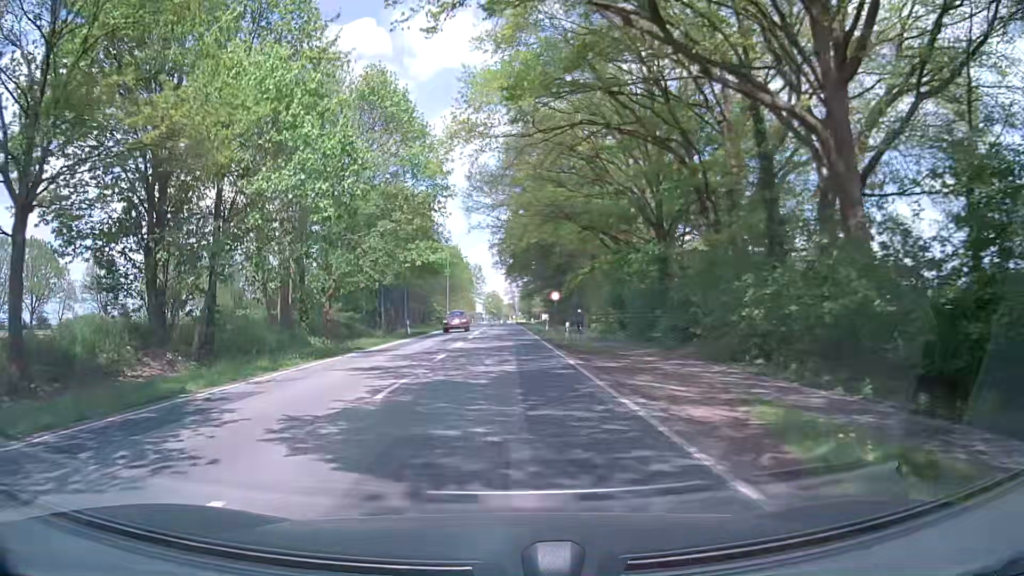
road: primary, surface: asphalt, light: Day
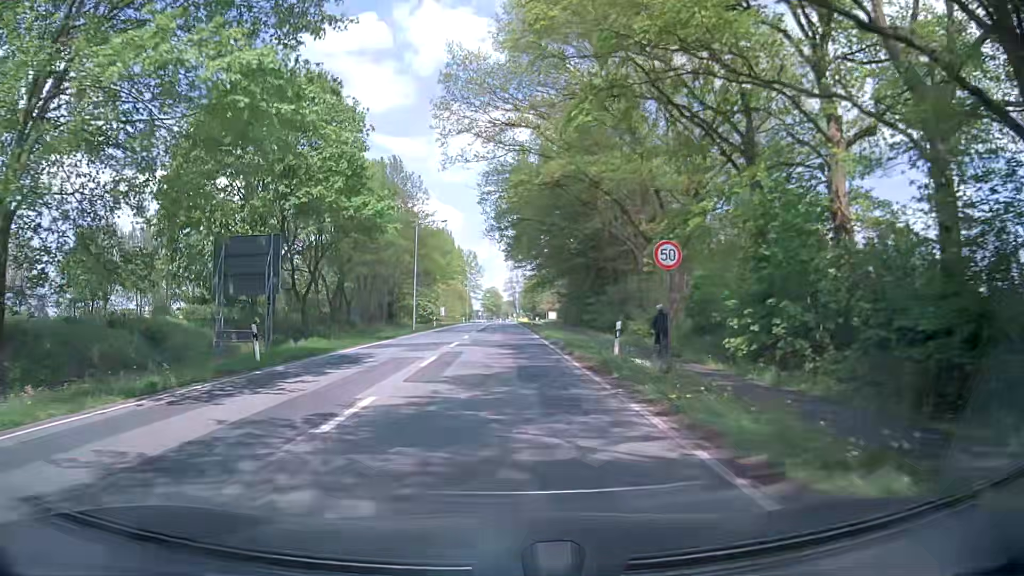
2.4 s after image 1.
(-0.2, +31.1) m; -1°
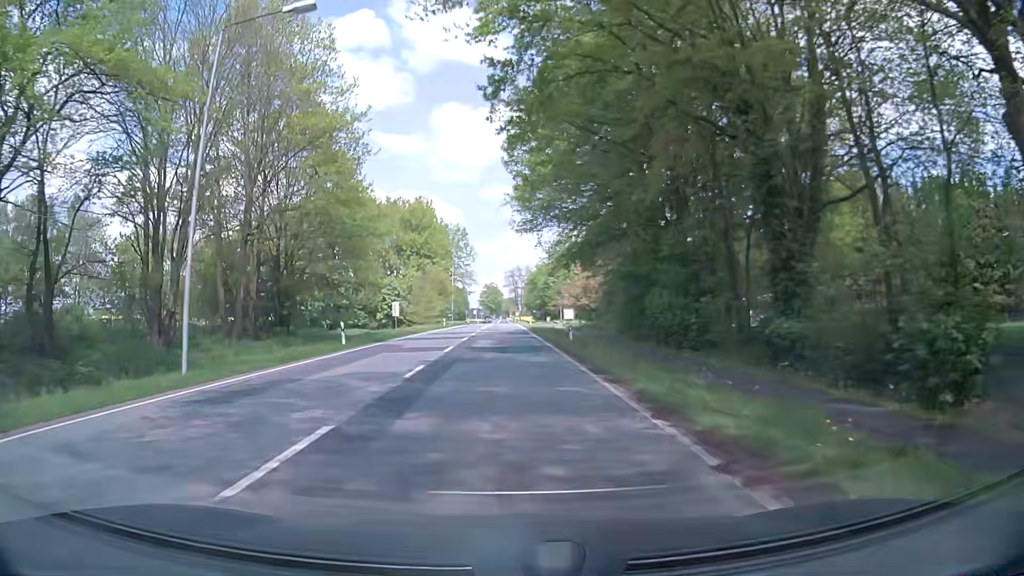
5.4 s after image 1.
(+0.2, +39.6) m; 0°
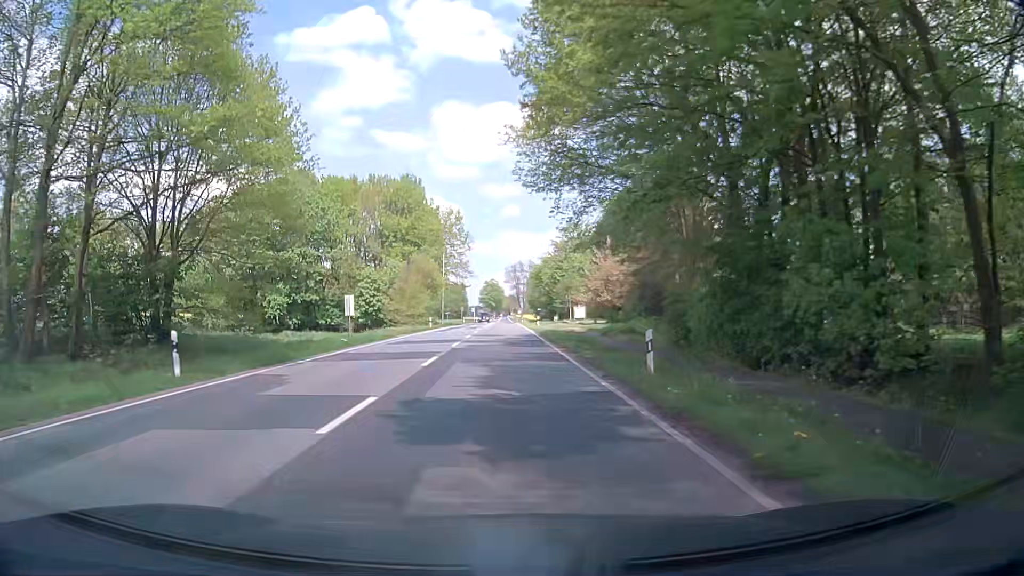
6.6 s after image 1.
(-0.1, +15.8) m; 0°
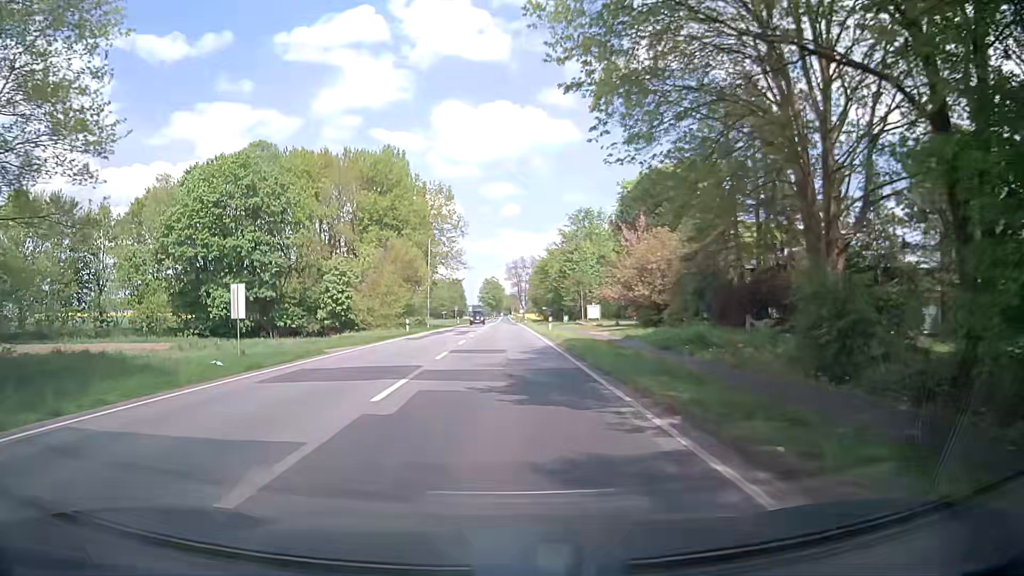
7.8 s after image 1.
(0.0, +15.7) m; 0°
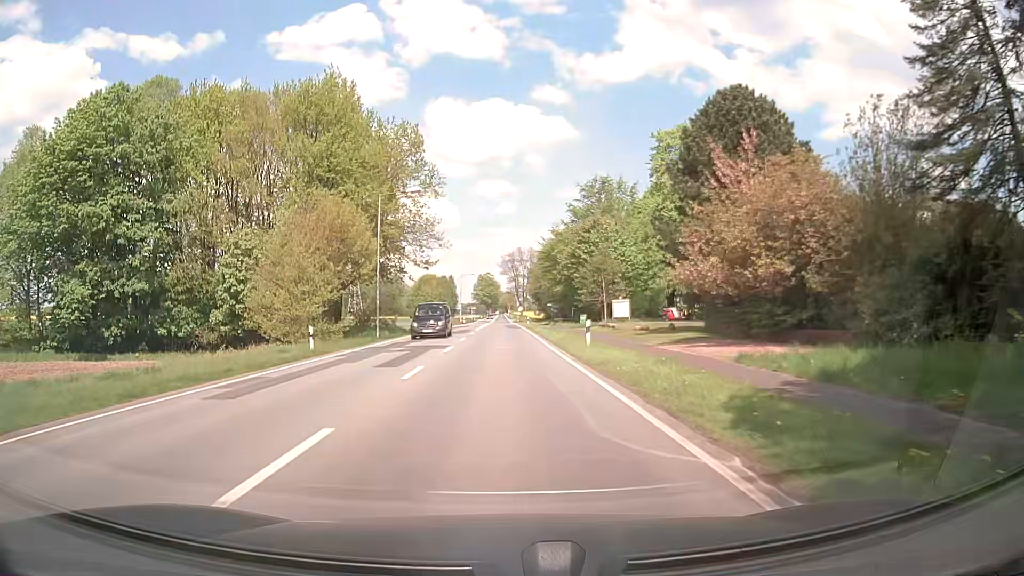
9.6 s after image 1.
(+0.1, +23.6) m; +1°
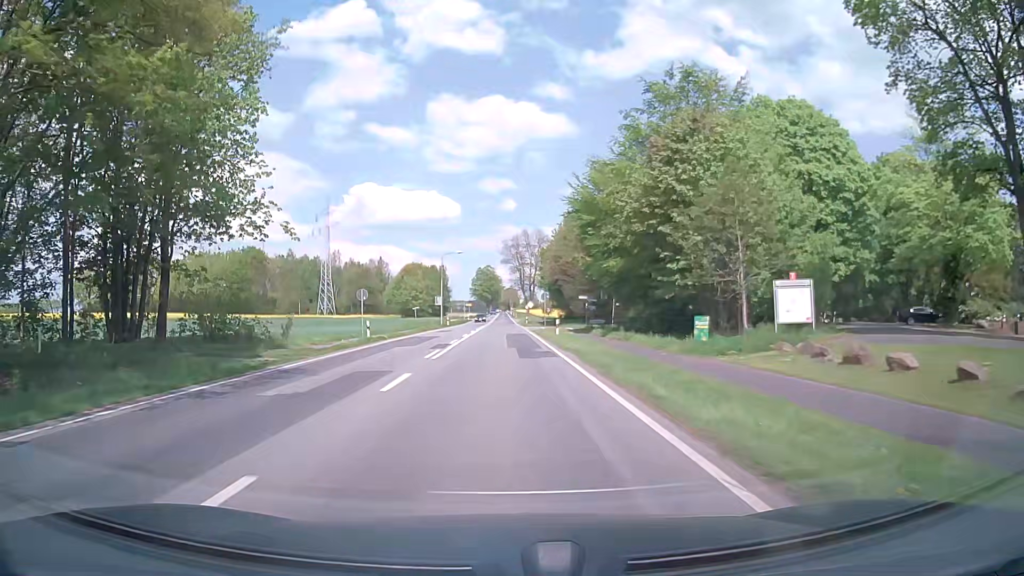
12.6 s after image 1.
(-0.1, +39.4) m; 0°
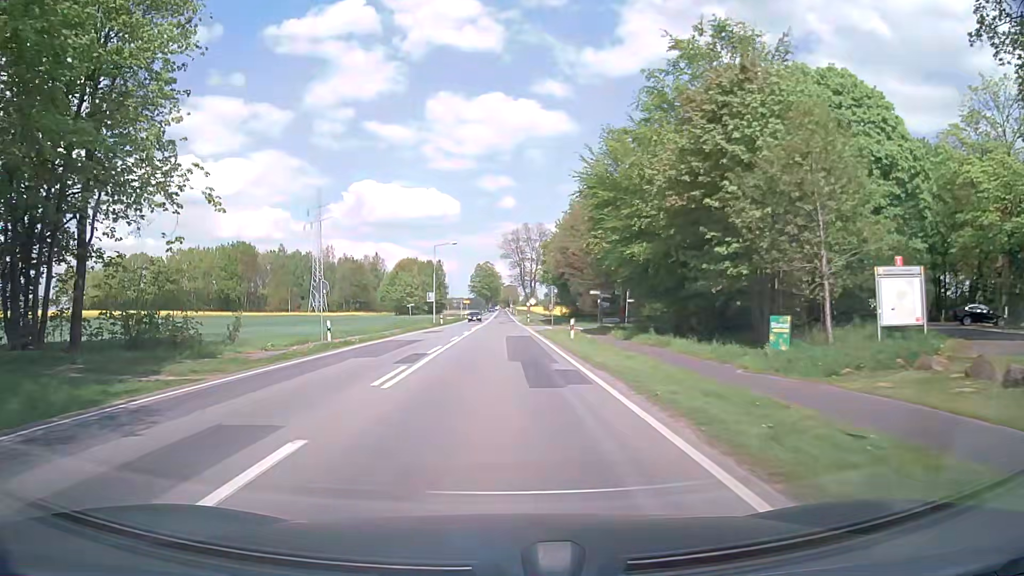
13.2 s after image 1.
(0.0, +7.9) m; +1°
(0, +10) (0, +20) (0, +30) (-1, +40) (-1, +50) (-1, +60) (-1, +70) (-1, +80) (-1, +90) (-1, +100) m
